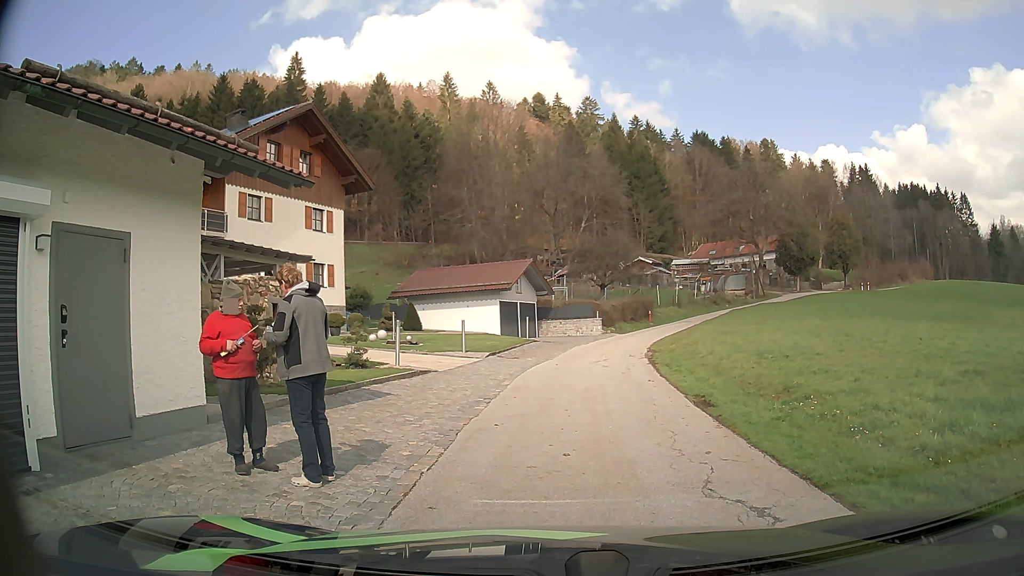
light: Day
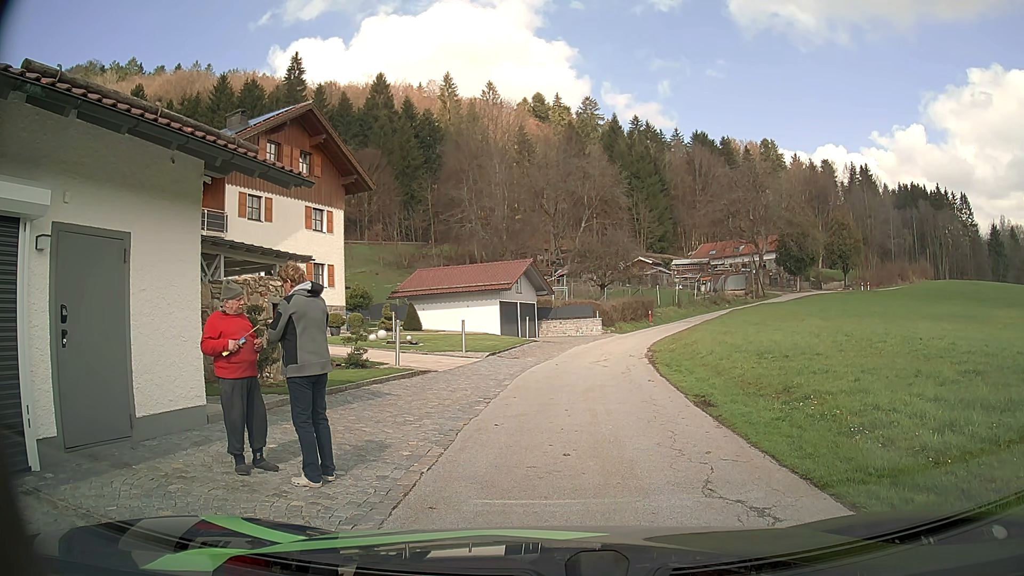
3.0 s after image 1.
(0.0, 0.0) m; 0°
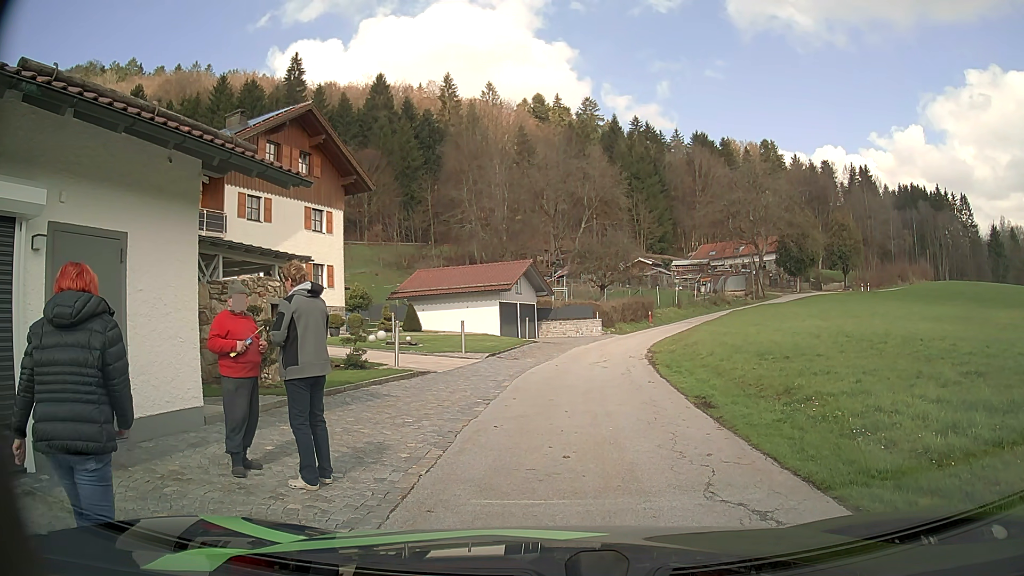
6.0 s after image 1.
(0.0, 0.0) m; 0°
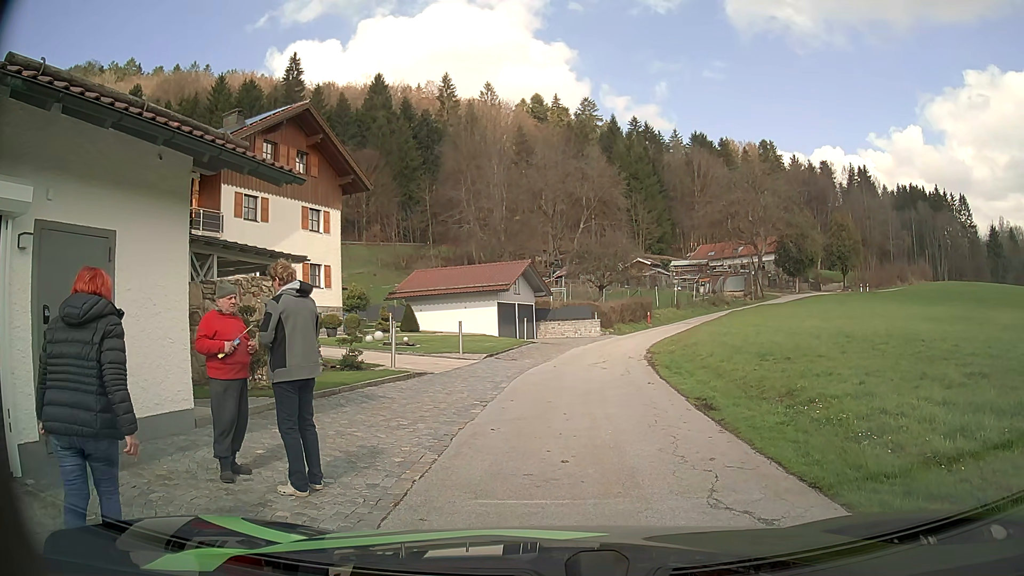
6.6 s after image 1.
(0.0, +0.2) m; 0°
